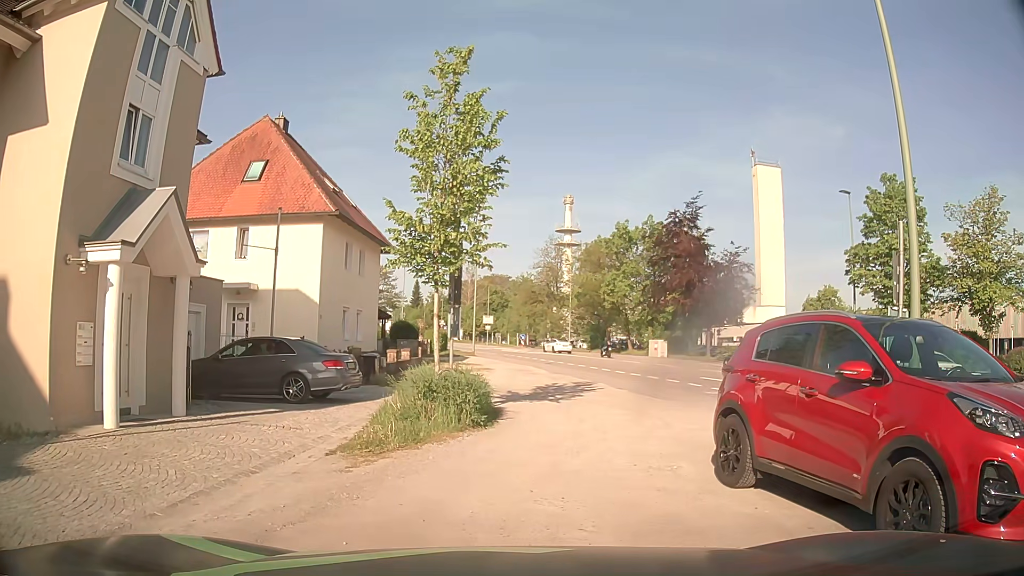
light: Day
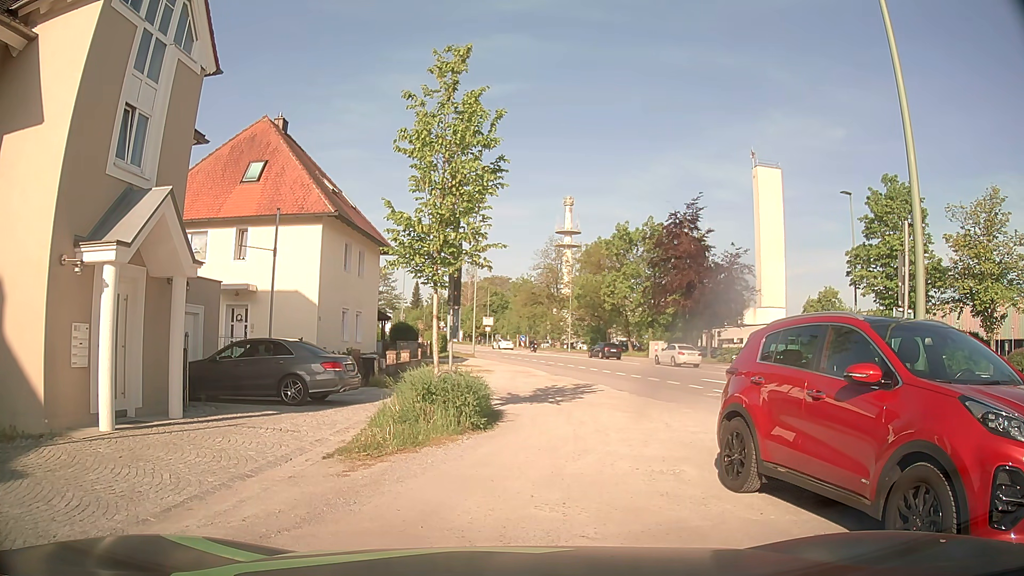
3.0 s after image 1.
(0.0, +0.2) m; 0°
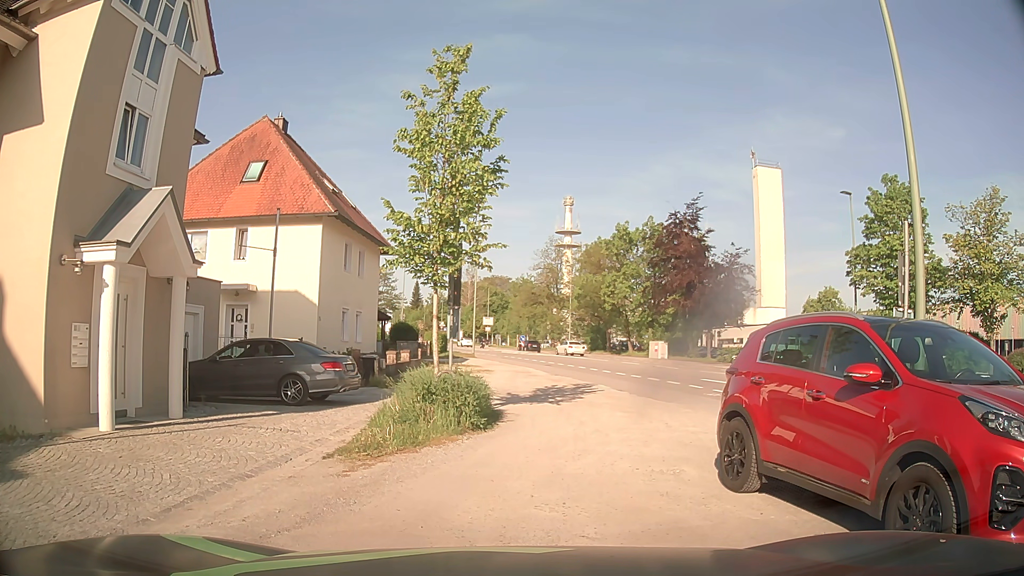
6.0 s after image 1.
(0.0, 0.0) m; 0°
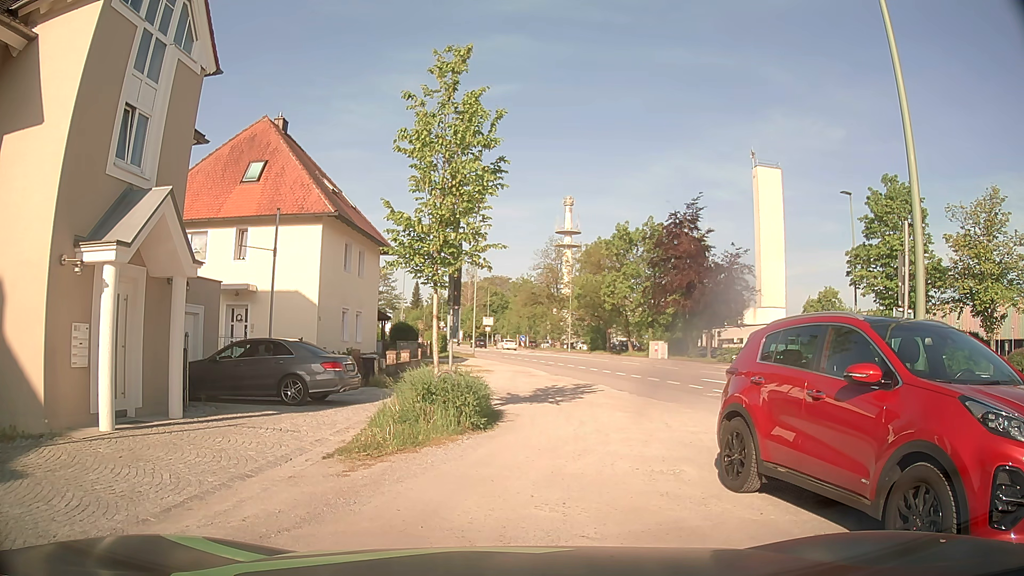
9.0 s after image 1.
(0.0, 0.0) m; 0°
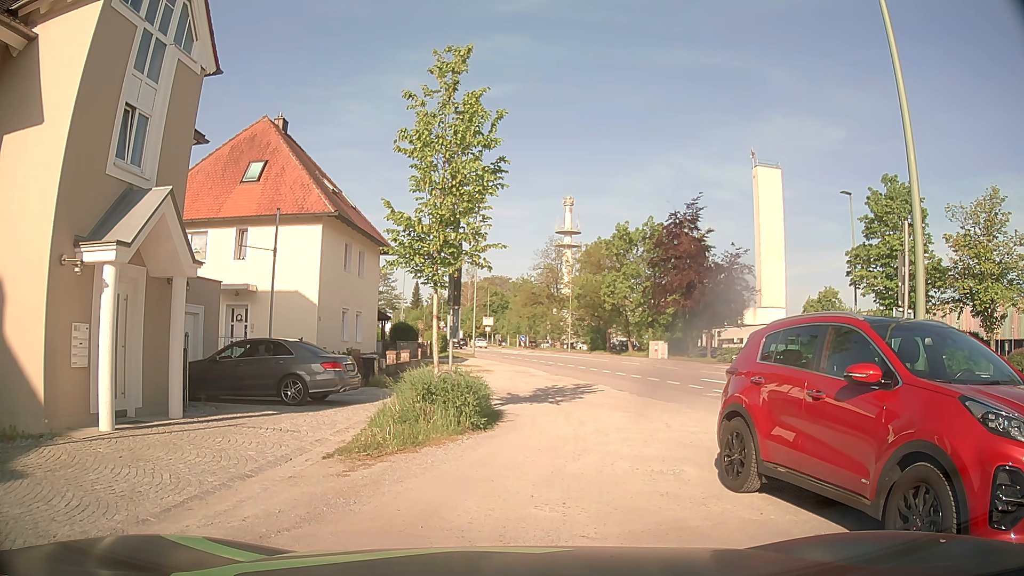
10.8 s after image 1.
(0.0, 0.0) m; 0°
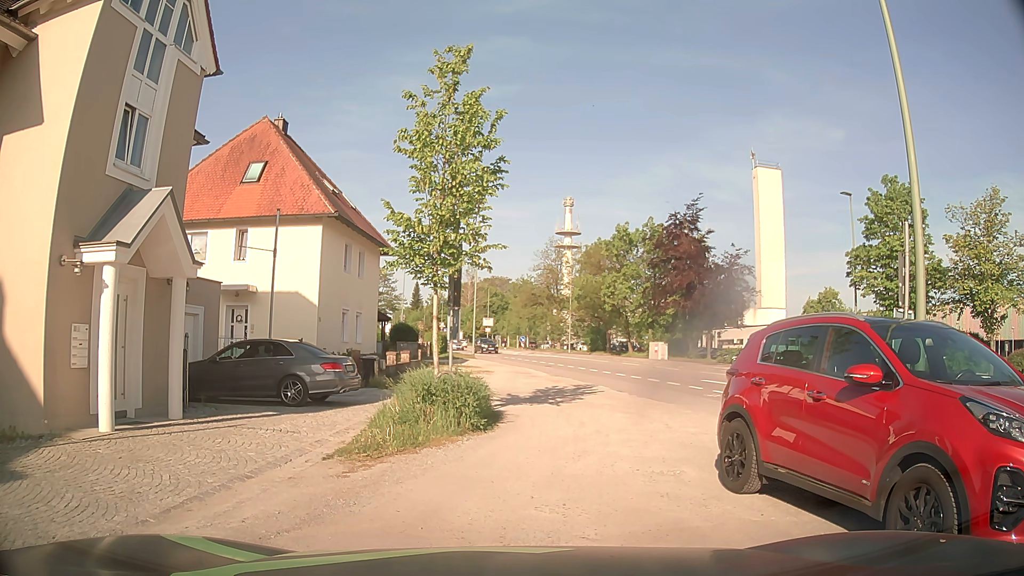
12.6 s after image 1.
(0.0, 0.0) m; 0°
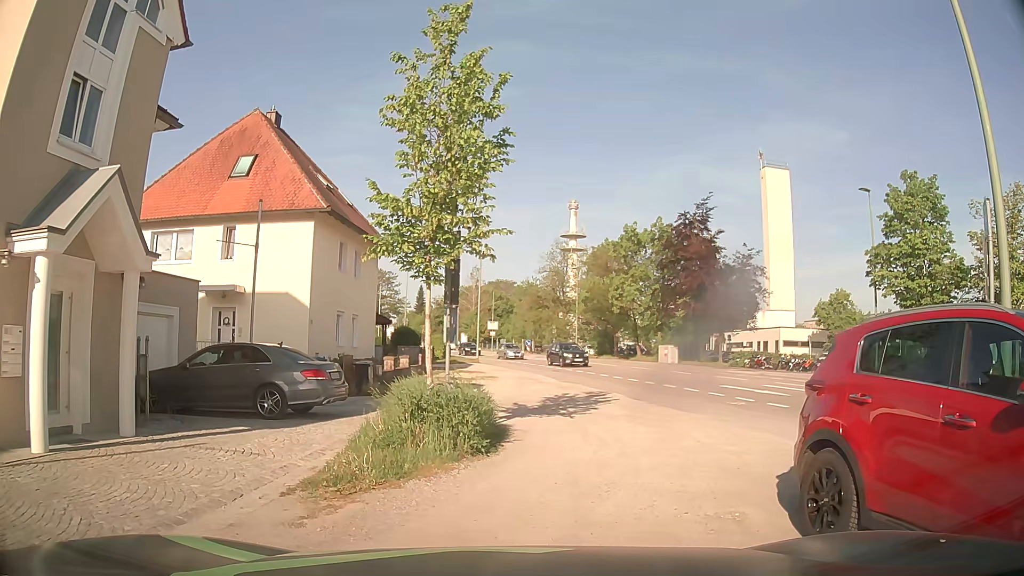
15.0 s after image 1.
(0.0, +1.9) m; -1°
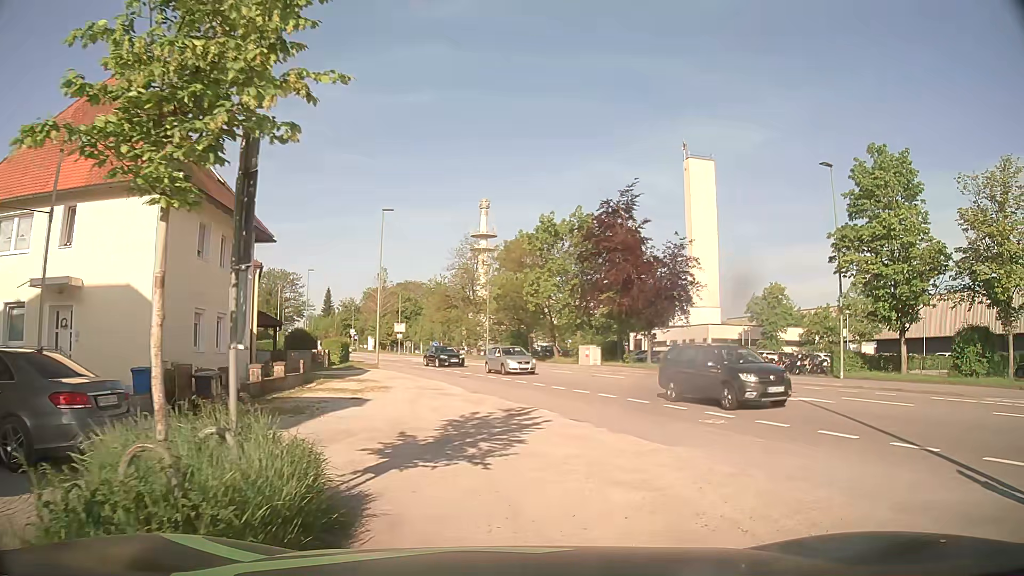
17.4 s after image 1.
(+0.1, +5.6) m; +5°
